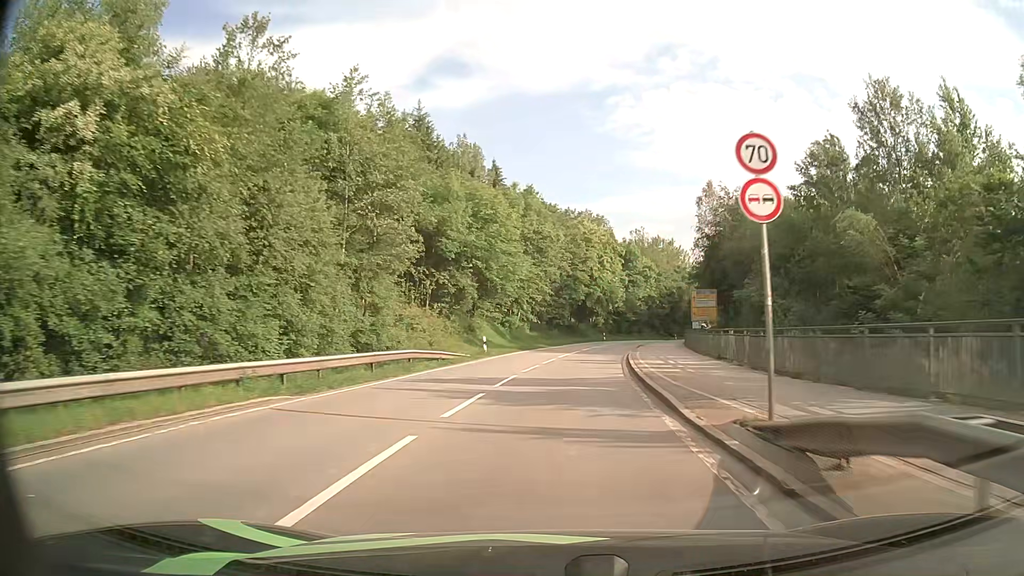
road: secondary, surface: asphalt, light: Day
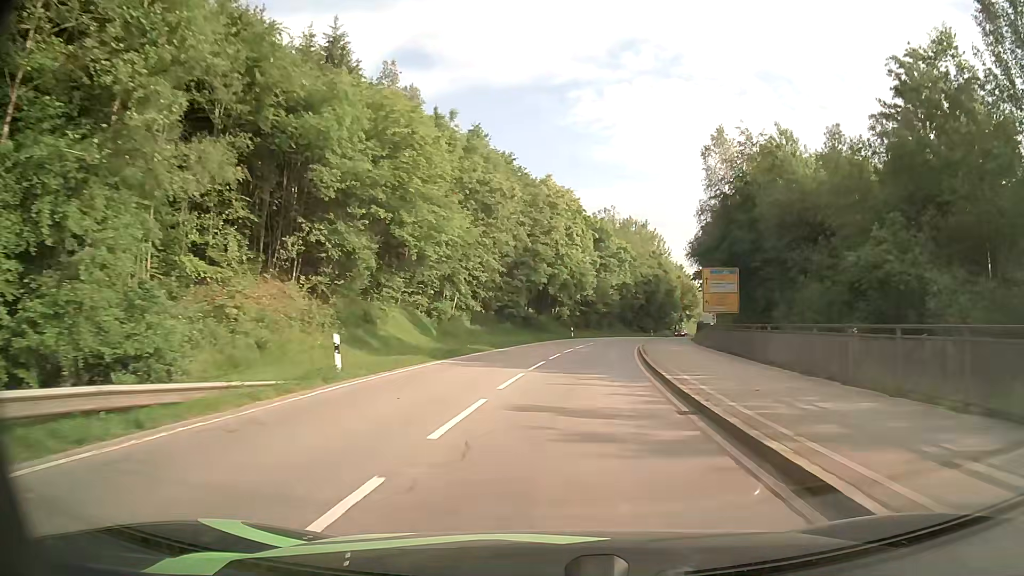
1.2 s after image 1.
(+0.5, +20.3) m; +4°
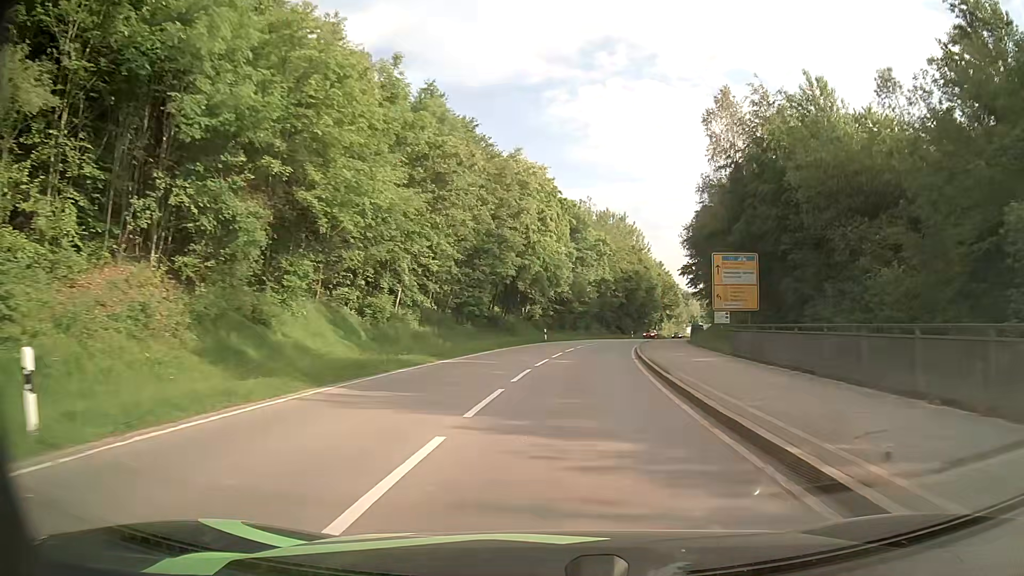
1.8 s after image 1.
(+0.2, +10.1) m; +2°
(0, +10) (+1, +20) (+2, +30) (+3, +40) (+5, +50) (+7, +59) (+9, +69) (+12, +79) (+15, +88) (+18, +98) m
